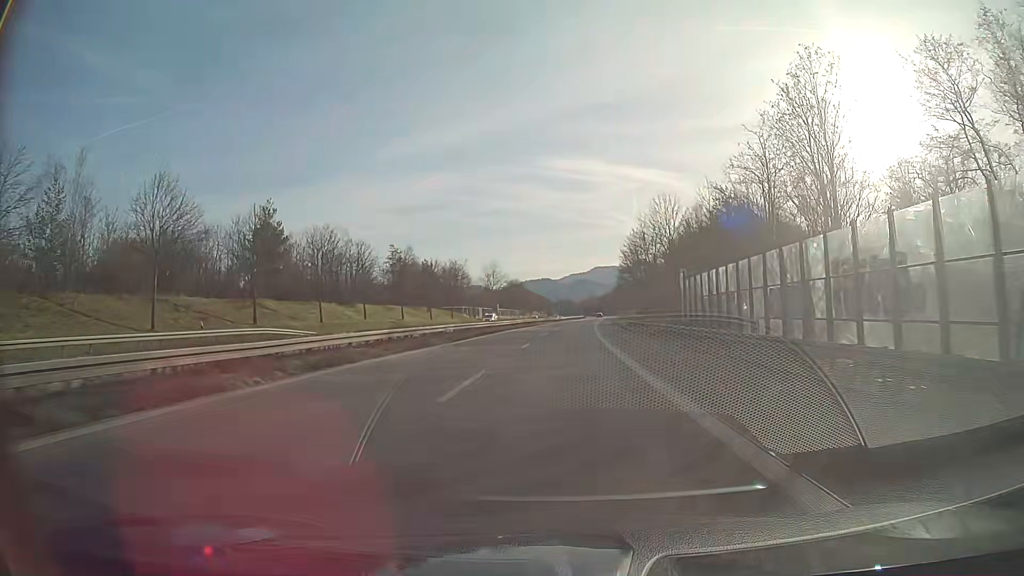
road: trunk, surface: asphalt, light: Day
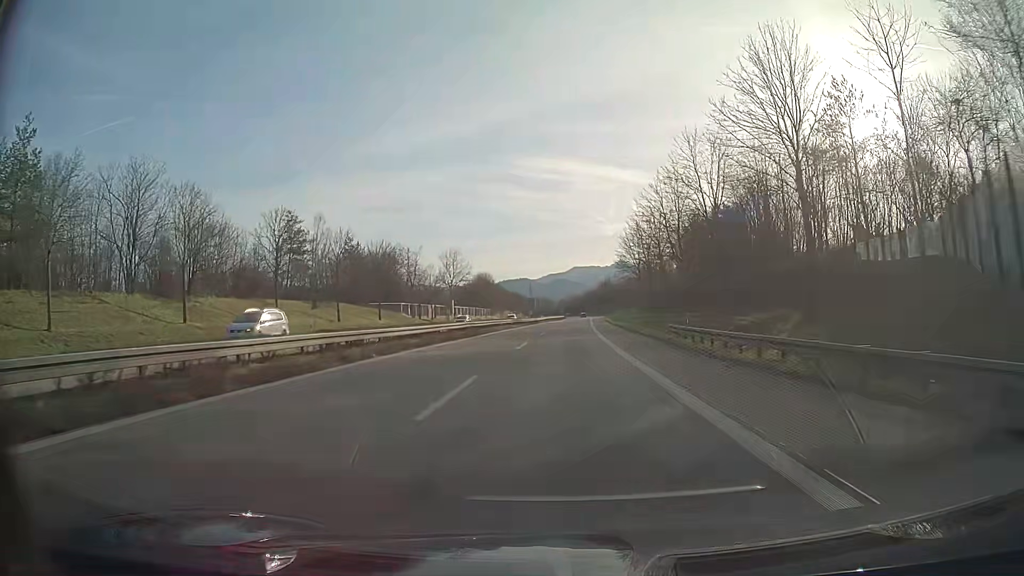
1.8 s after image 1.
(+0.6, +36.7) m; +2°
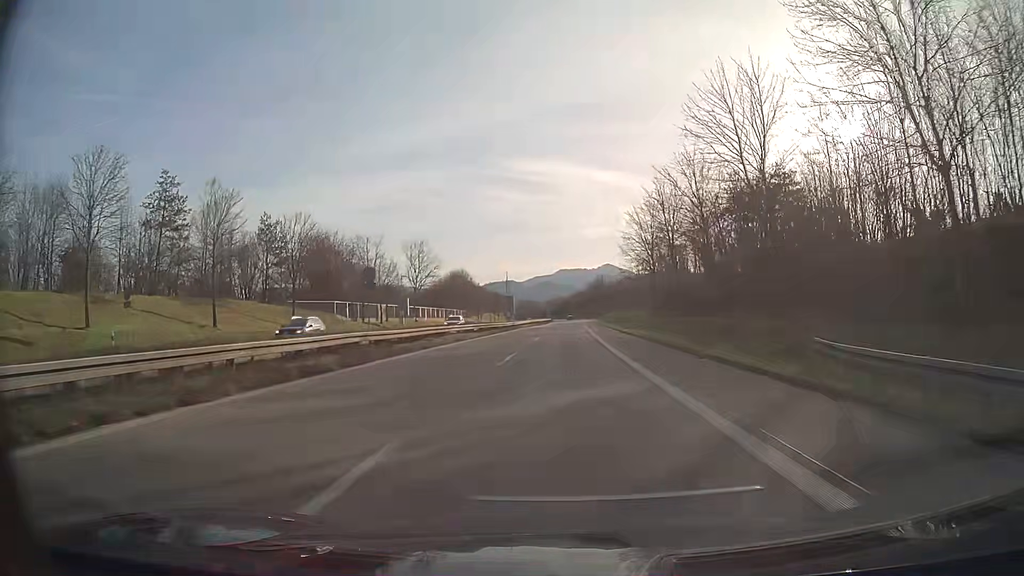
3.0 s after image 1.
(+0.2, +24.4) m; +1°
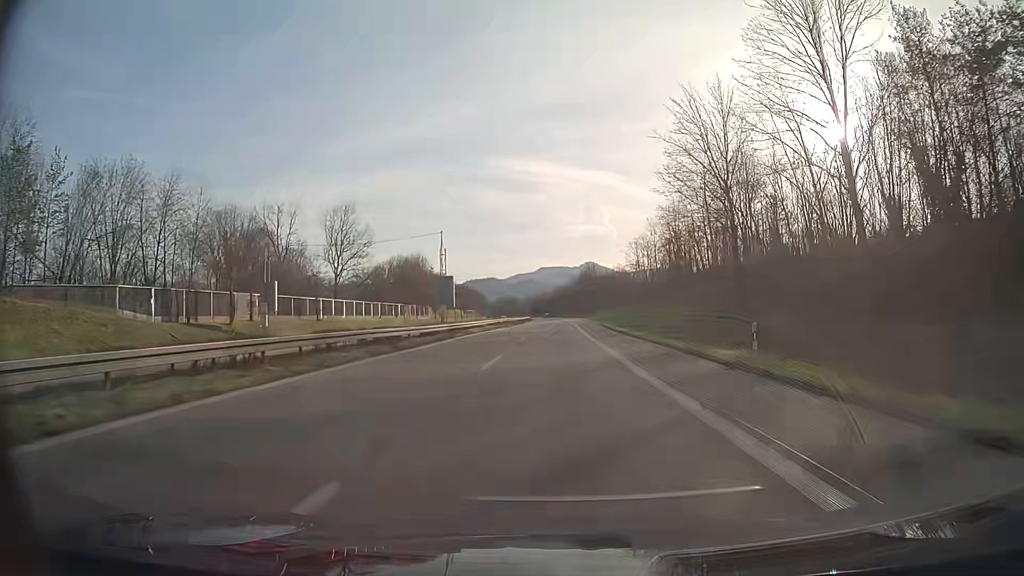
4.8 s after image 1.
(+0.5, +36.6) m; +1°
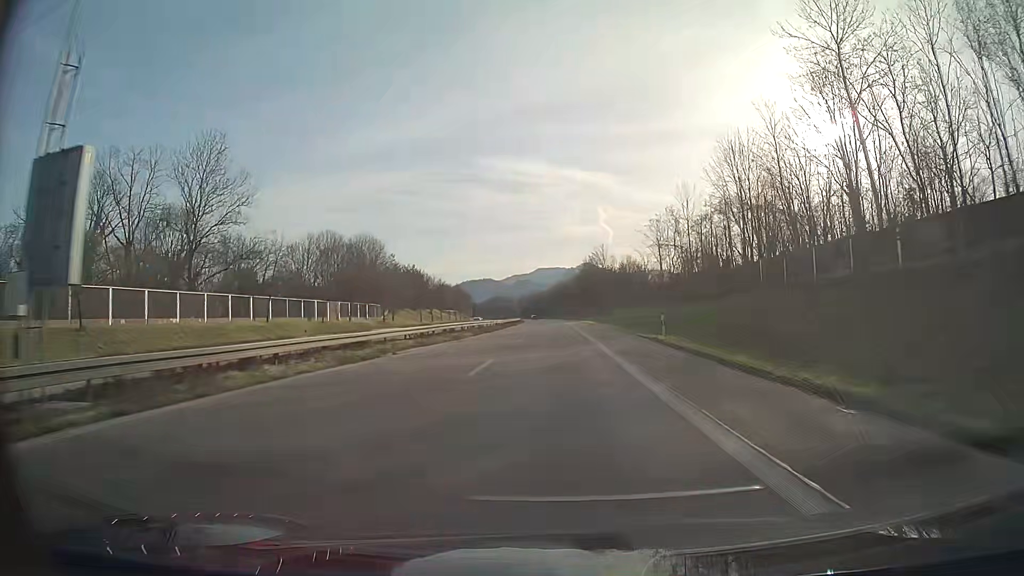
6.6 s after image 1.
(+0.1, +36.6) m; 0°
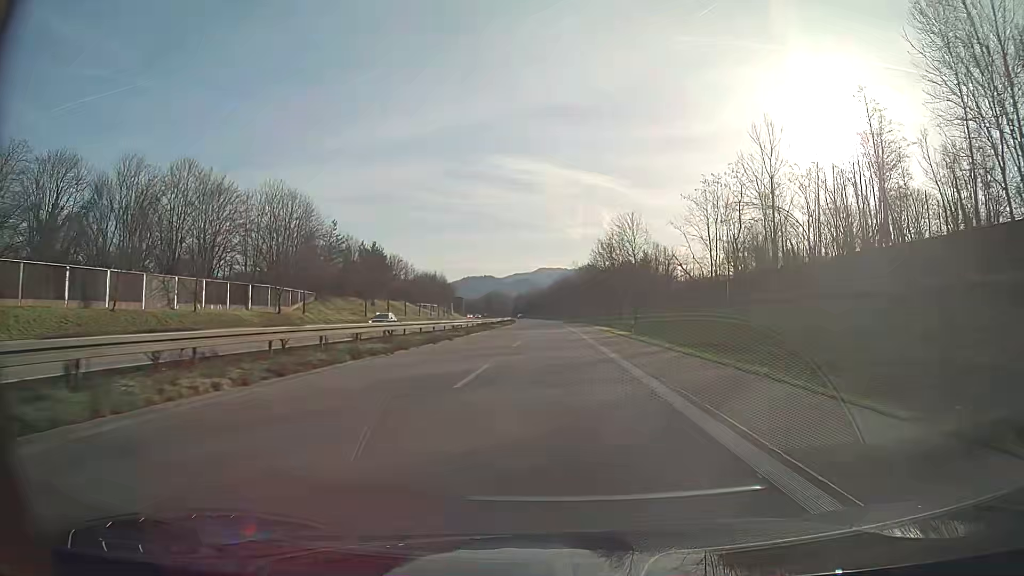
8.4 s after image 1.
(-0.1, +36.5) m; 0°
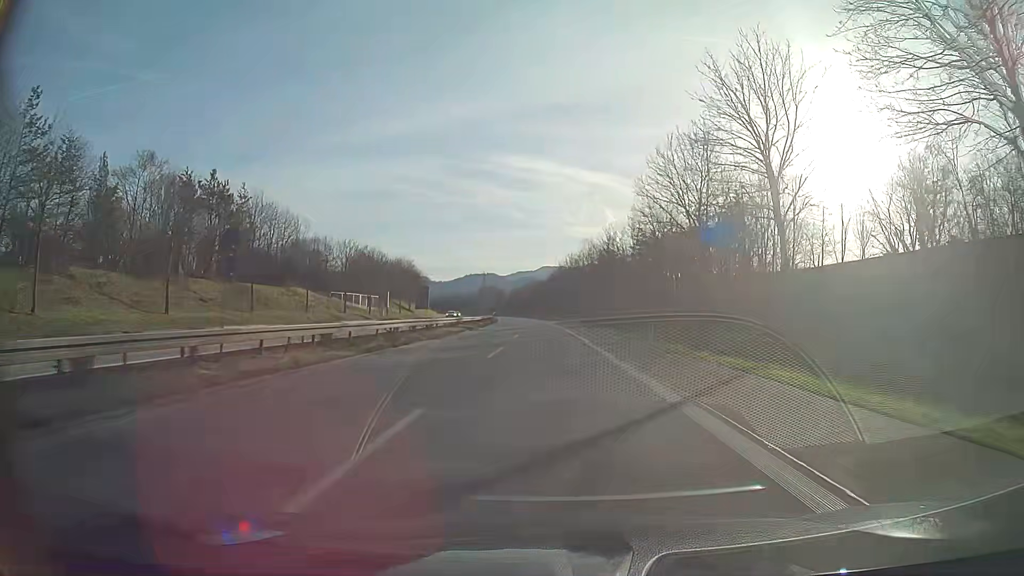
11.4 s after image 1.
(0.0, +60.9) m; 0°
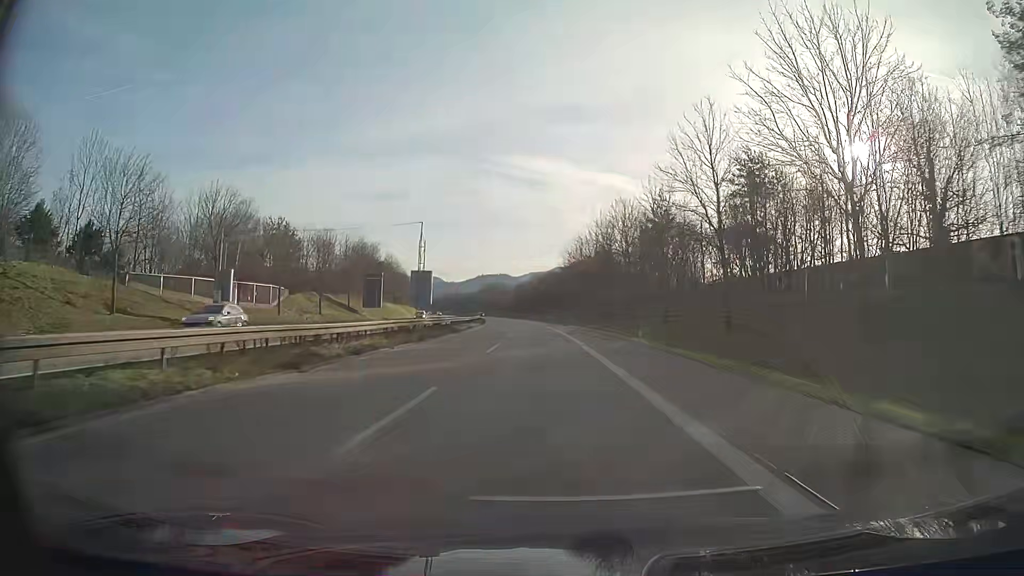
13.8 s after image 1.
(-0.4, +48.8) m; -1°
(0, +10) (0, +20) (0, +30) (-1, +40) (-1, +50) (-2, +60) (-2, +70) (-3, +80) (-4, +90) (-4, +100) m
